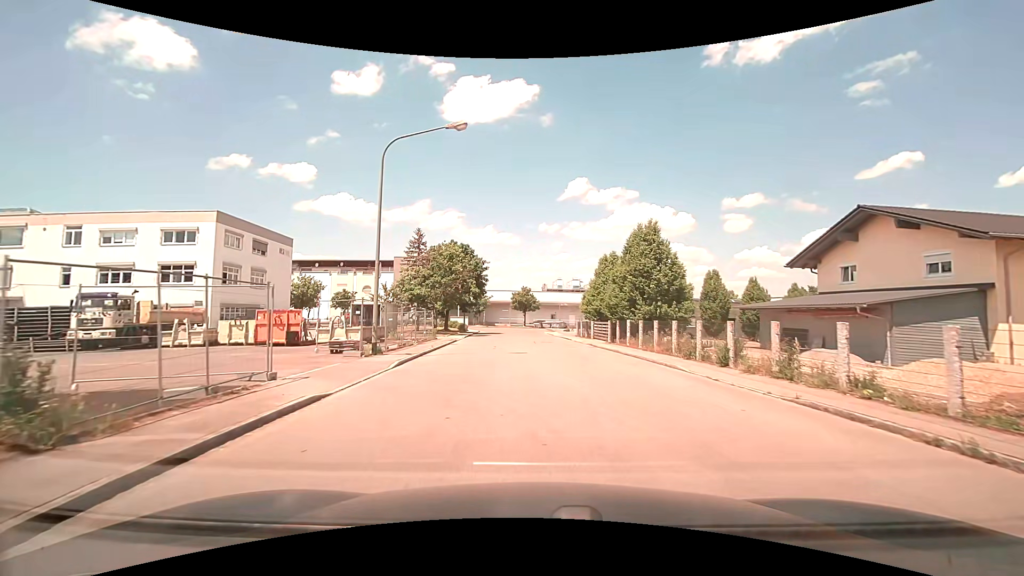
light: Day
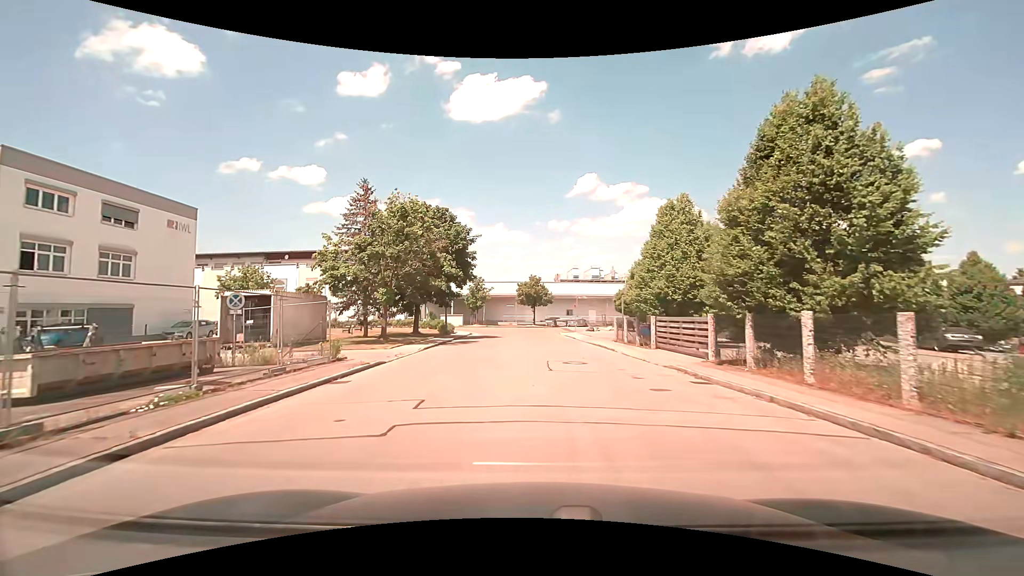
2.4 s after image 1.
(+0.1, +18.7) m; 0°
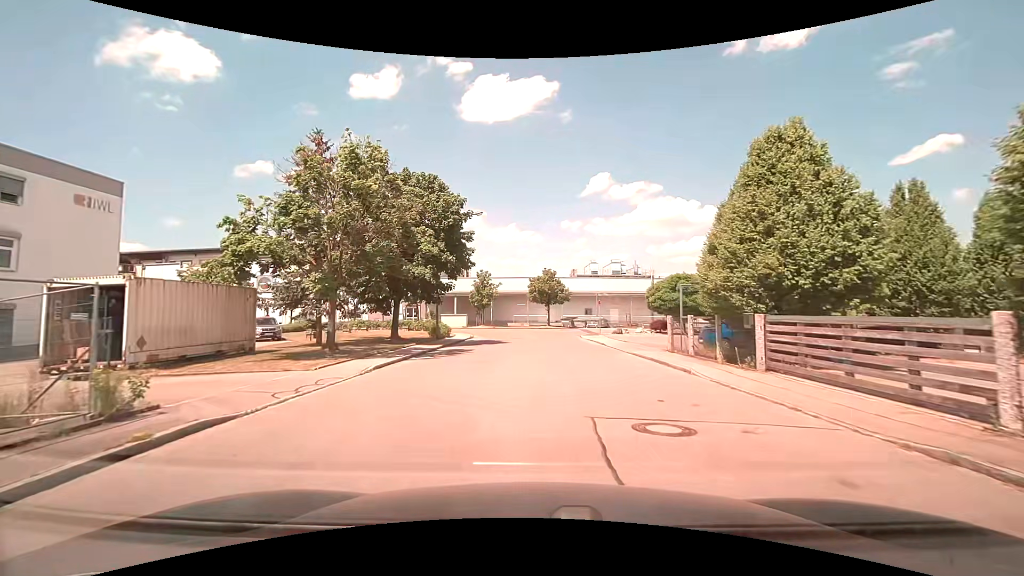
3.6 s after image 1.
(-0.2, +9.4) m; -2°
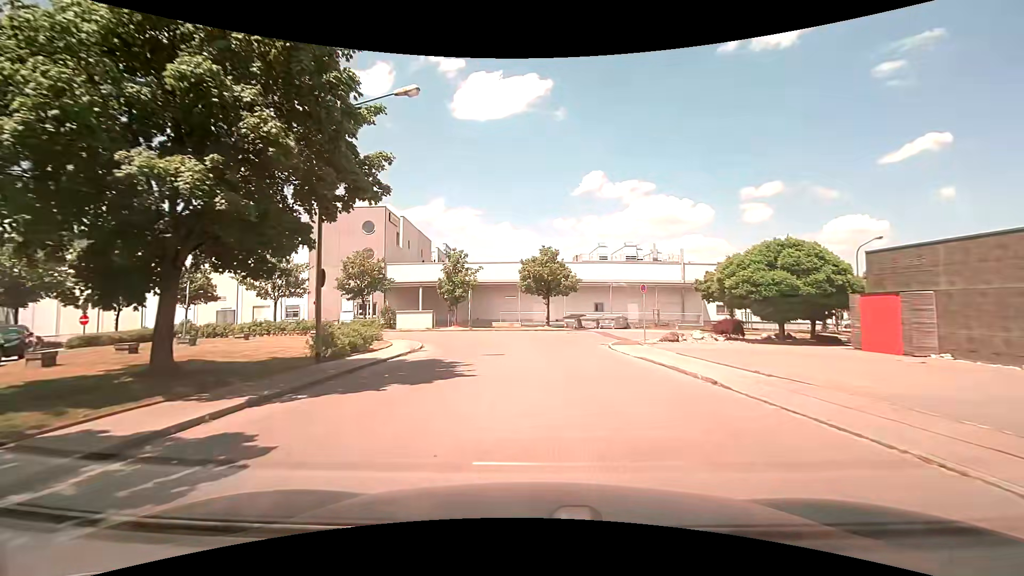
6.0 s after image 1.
(0.0, +18.2) m; +1°
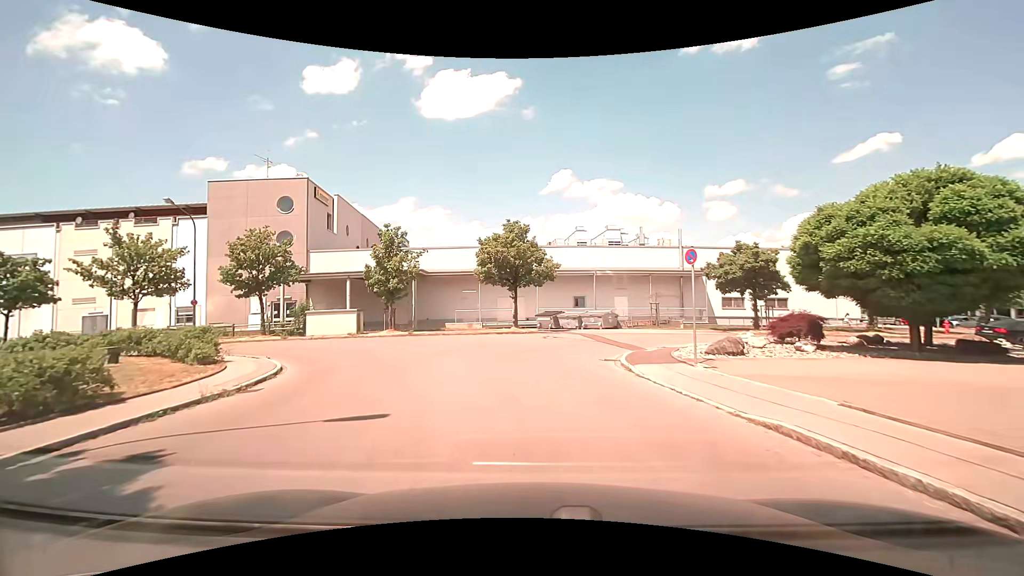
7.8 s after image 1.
(+0.4, +11.5) m; +3°
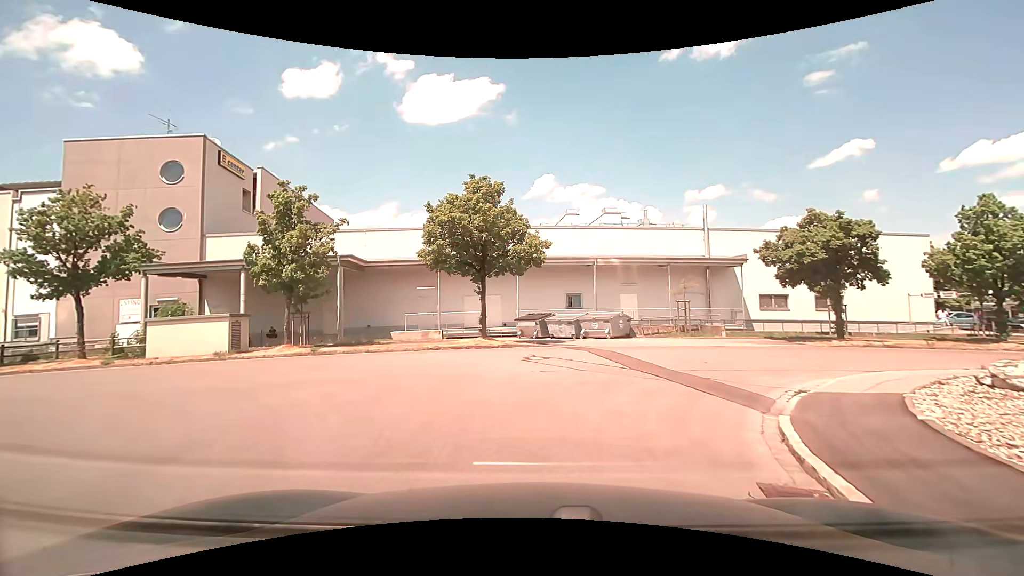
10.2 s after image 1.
(+0.2, +11.5) m; +3°
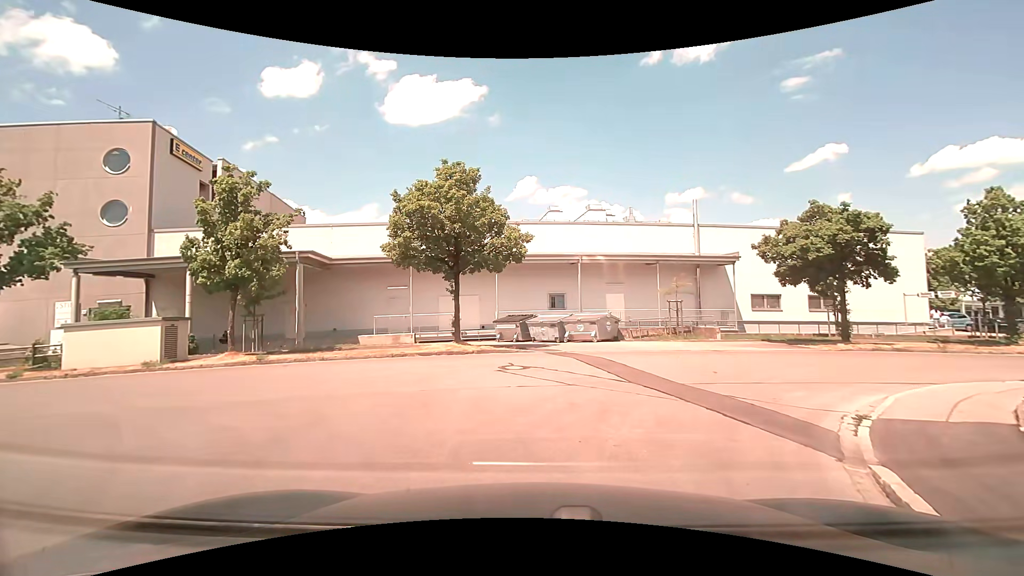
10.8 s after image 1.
(0.0, +2.3) m; +2°
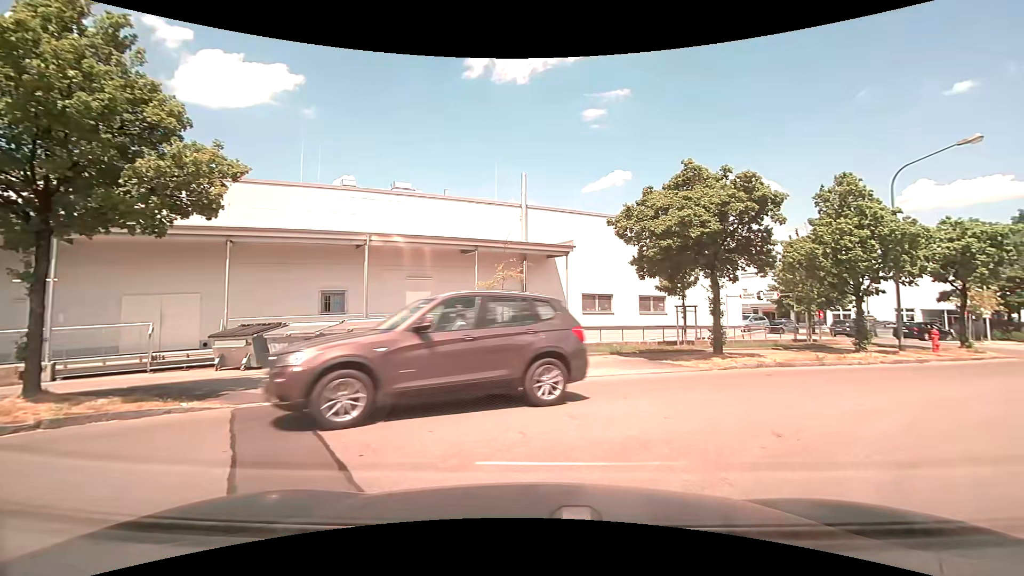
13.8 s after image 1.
(+1.2, +9.1) m; +20°
(+4, +9) (+11, +15) (+20, +21) (+28, +26) (+37, +31) (+45, +37) (+54, +42) (+62, +47) (+71, +52) (+80, +57) m
